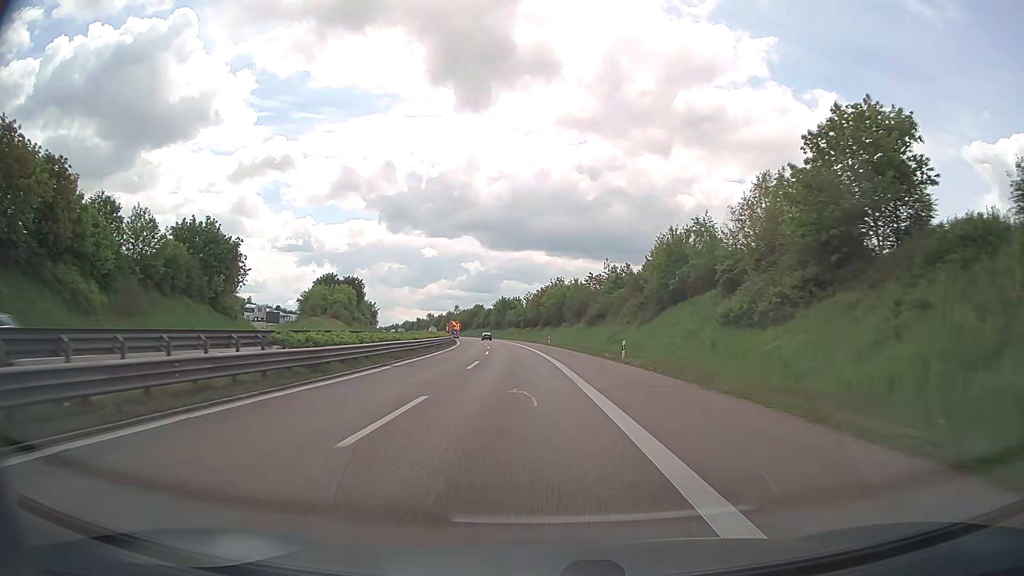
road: trunk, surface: asphalt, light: Day
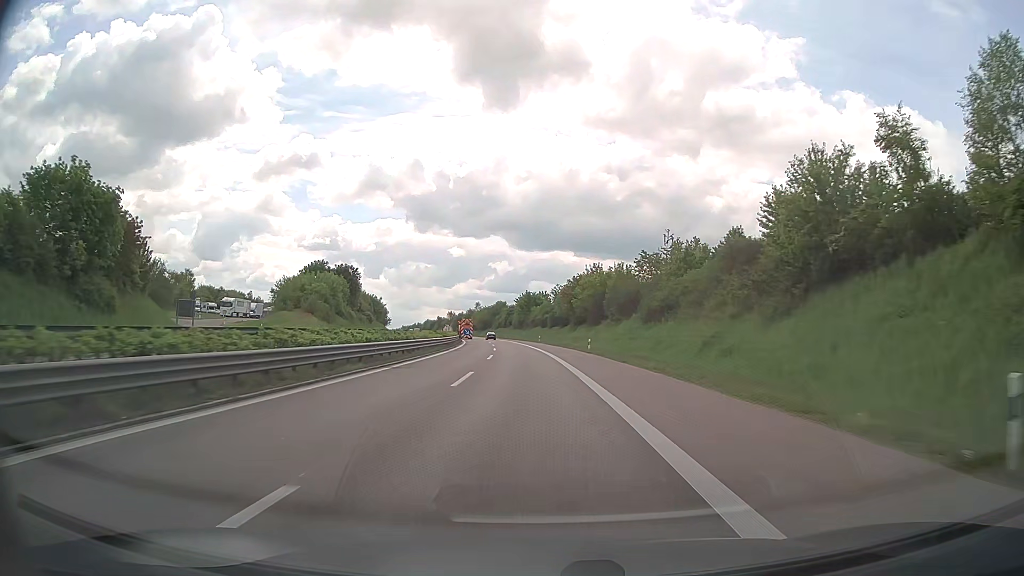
(-0.7, +26.8) m; -2°
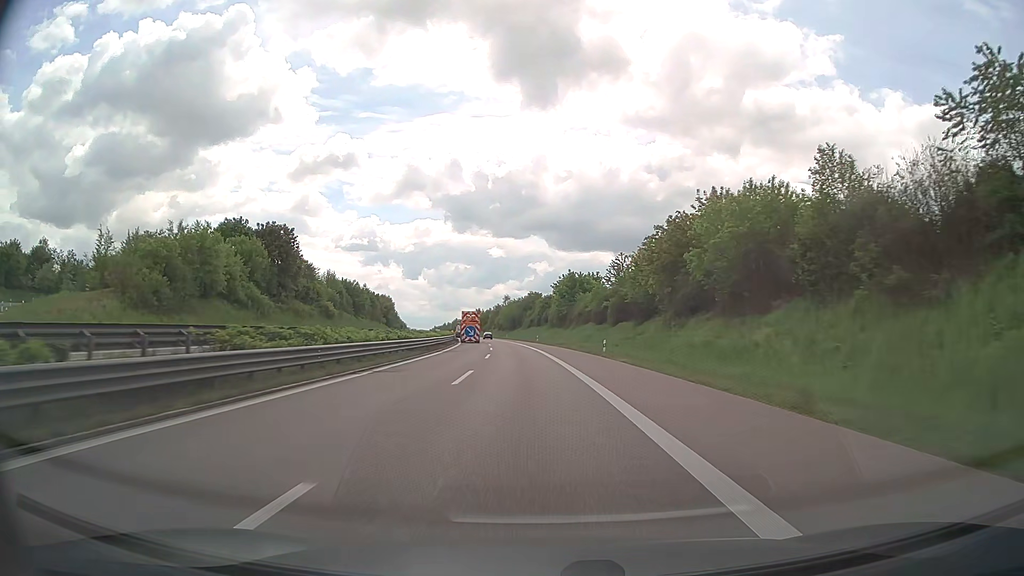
(-1.8, +53.7) m; -4°
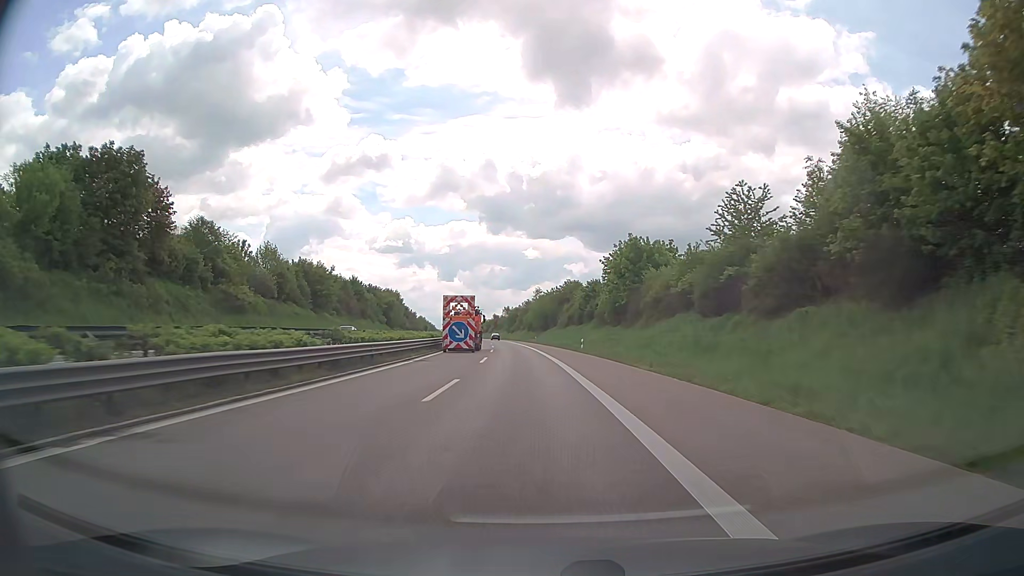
(-0.8, +40.3) m; -3°
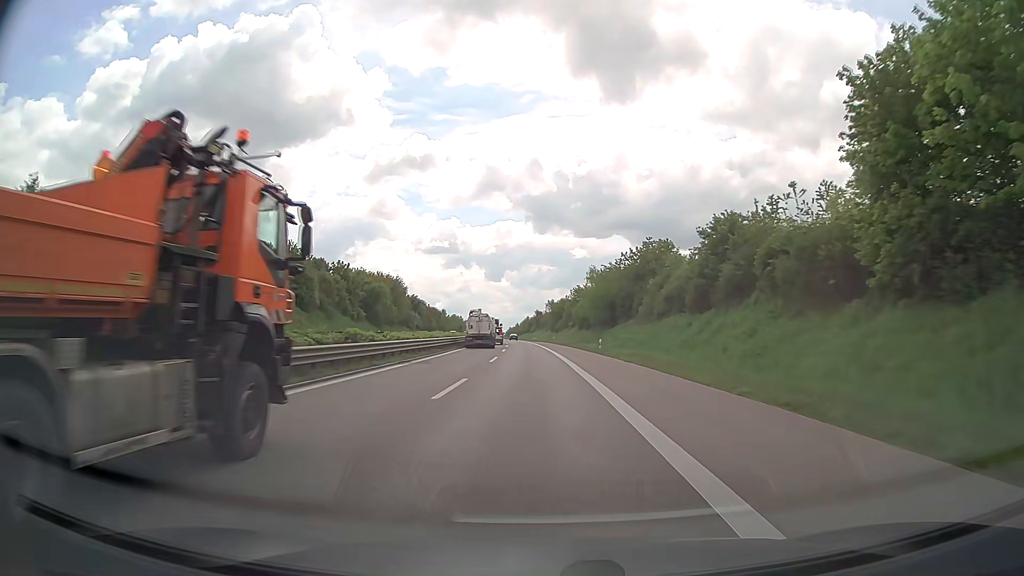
(-1.8, +53.9) m; -4°
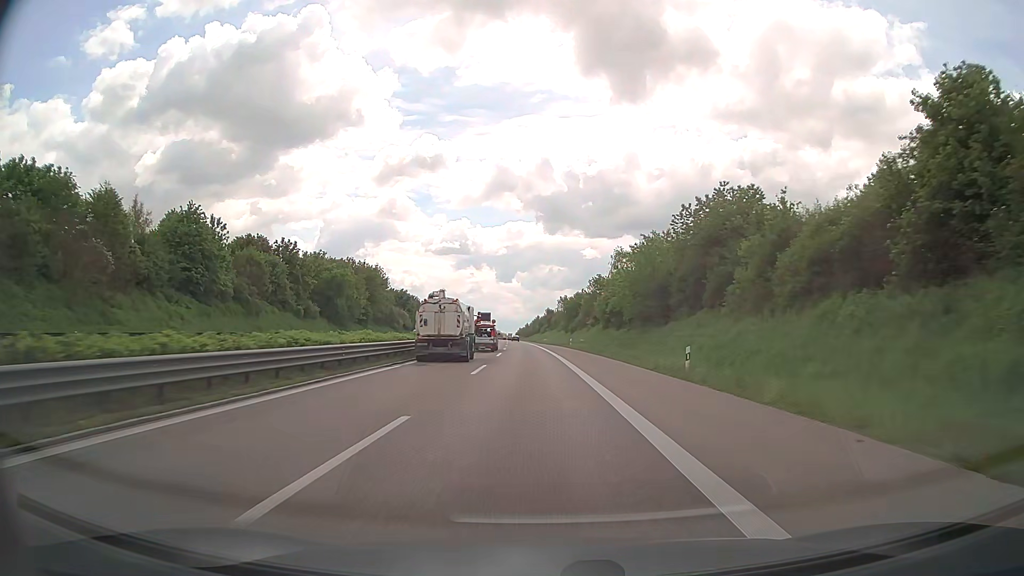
(-0.3, +27.2) m; -1°
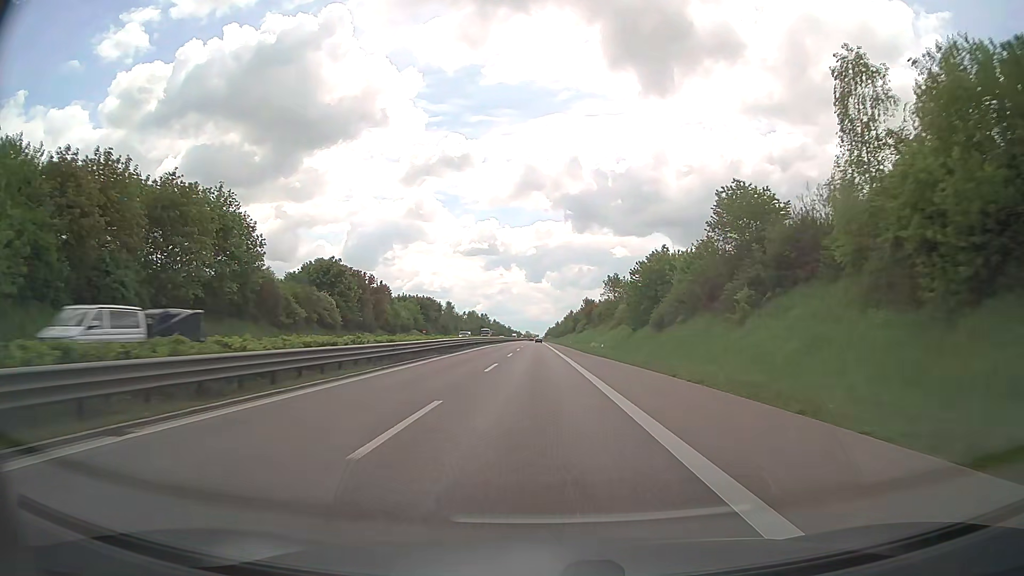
(-1.8, +69.4) m; -3°
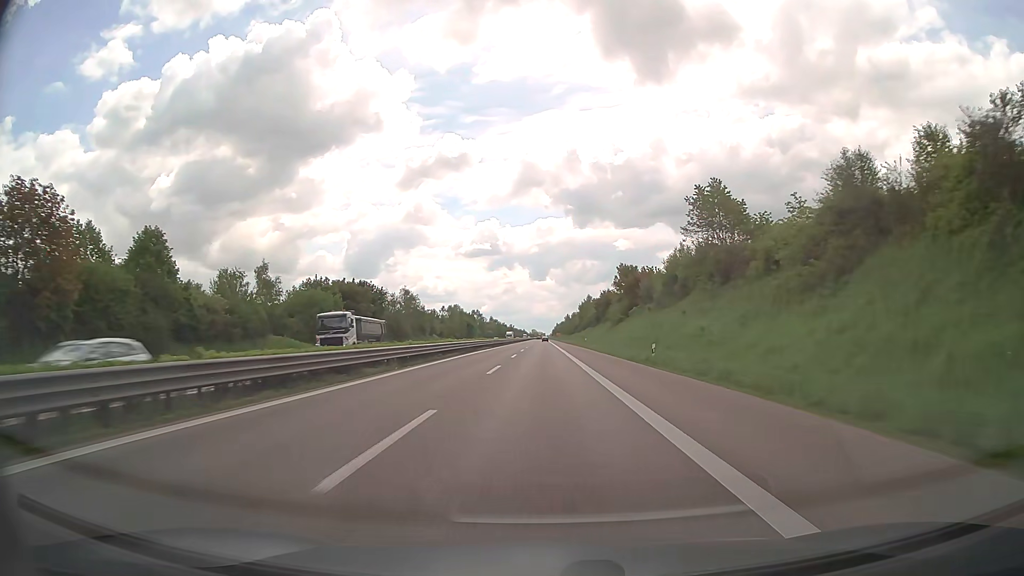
(-0.4, +73.9) m; -1°
(0, +10) (0, +20) (0, +30) (0, +40) (0, +50) (0, +60) (0, +70) (+1, +80) (+1, +90) (+1, +100) m
